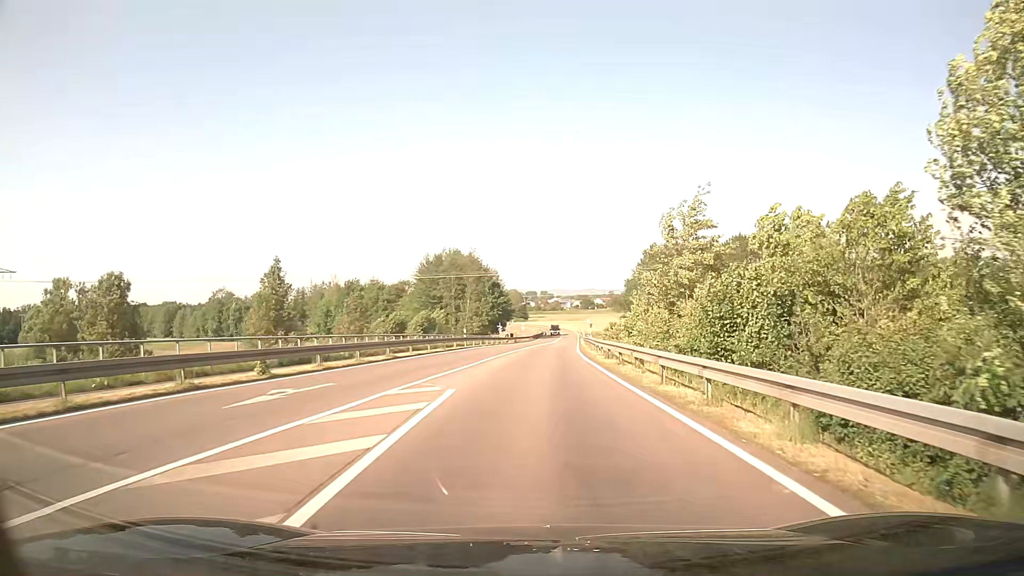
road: secondary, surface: asphalt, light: Day
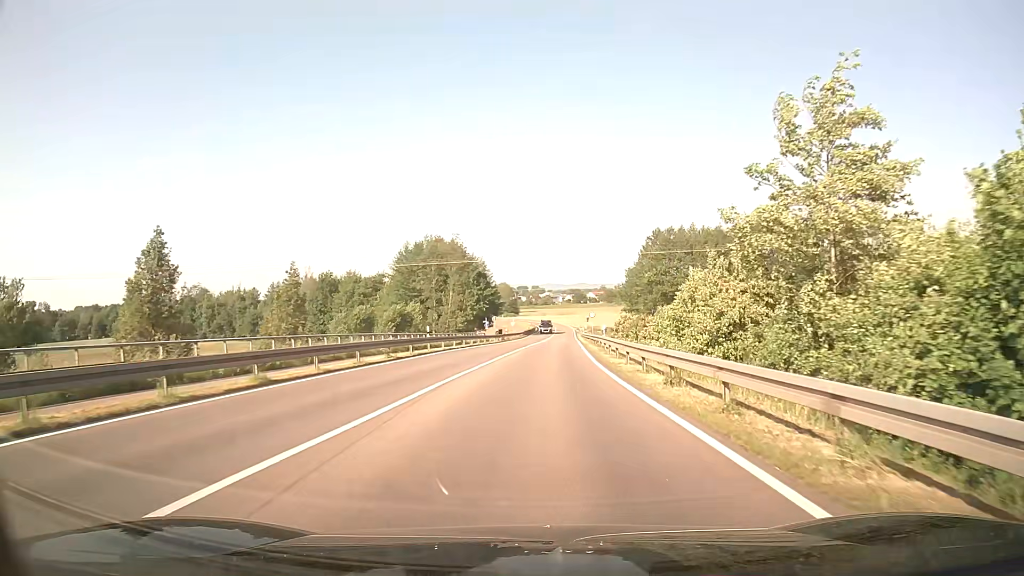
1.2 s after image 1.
(+0.1, +14.0) m; +1°
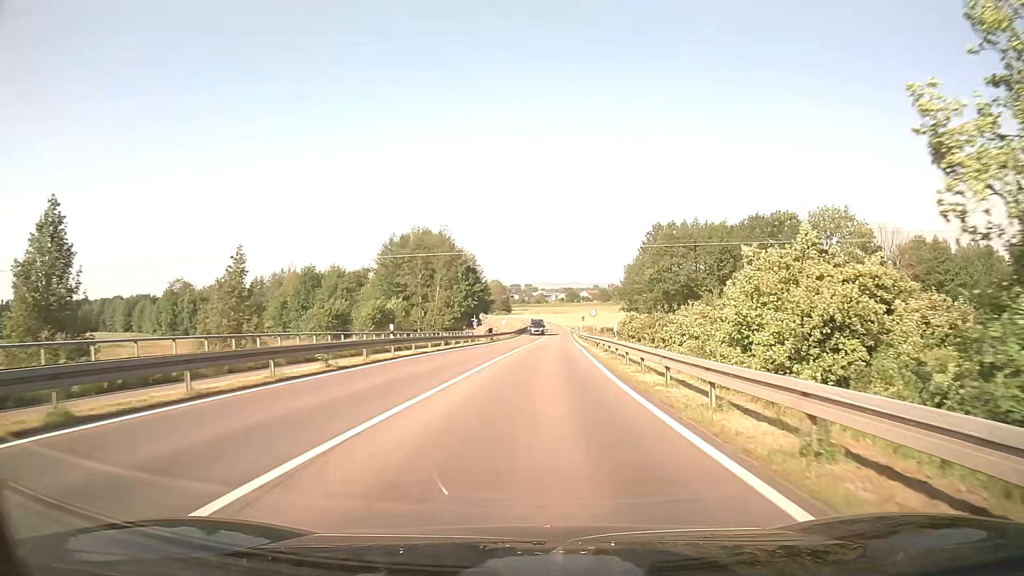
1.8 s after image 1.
(0.0, +7.6) m; +1°
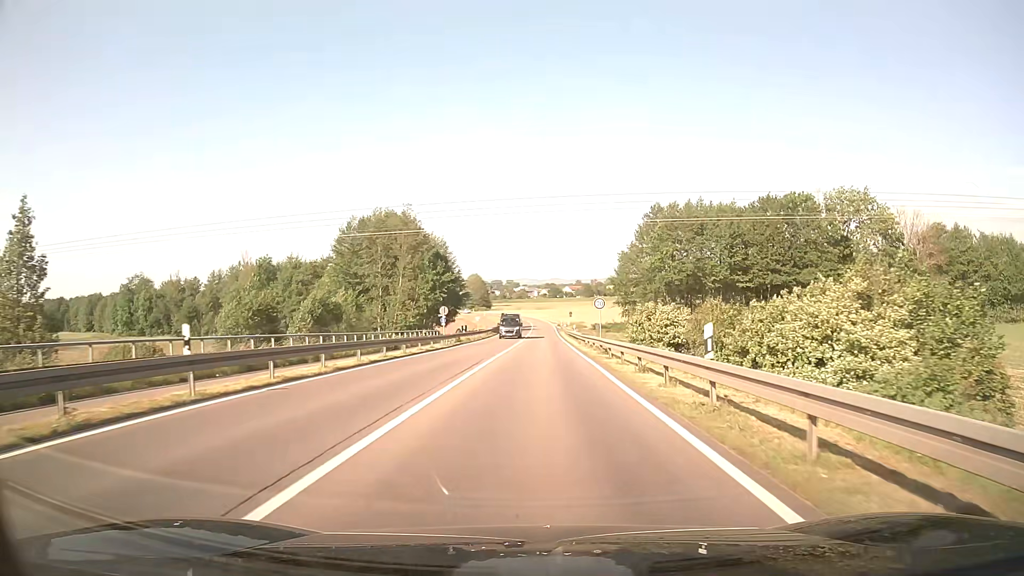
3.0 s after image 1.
(+0.2, +16.2) m; +2°
